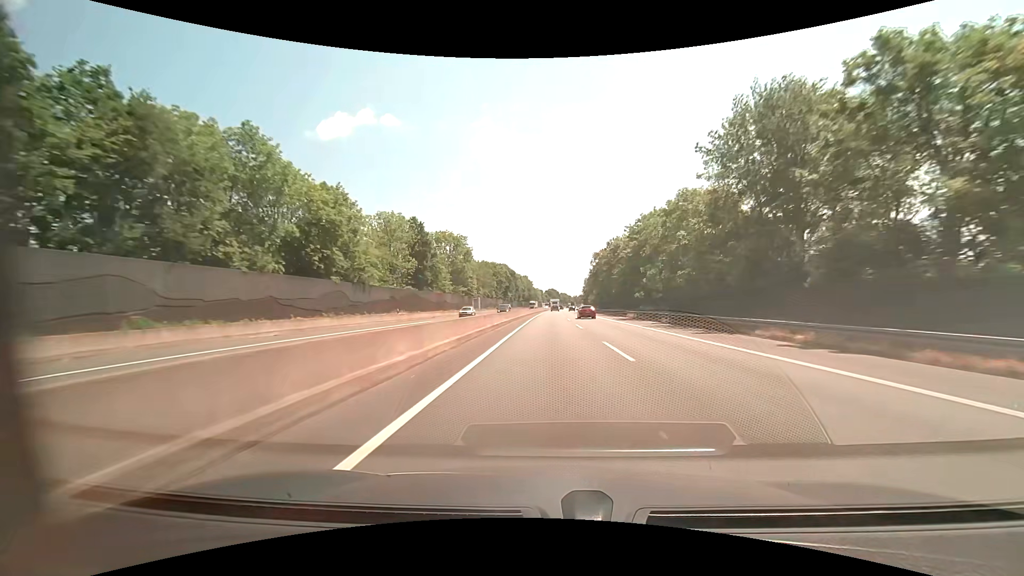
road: motorway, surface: asphalt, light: Day
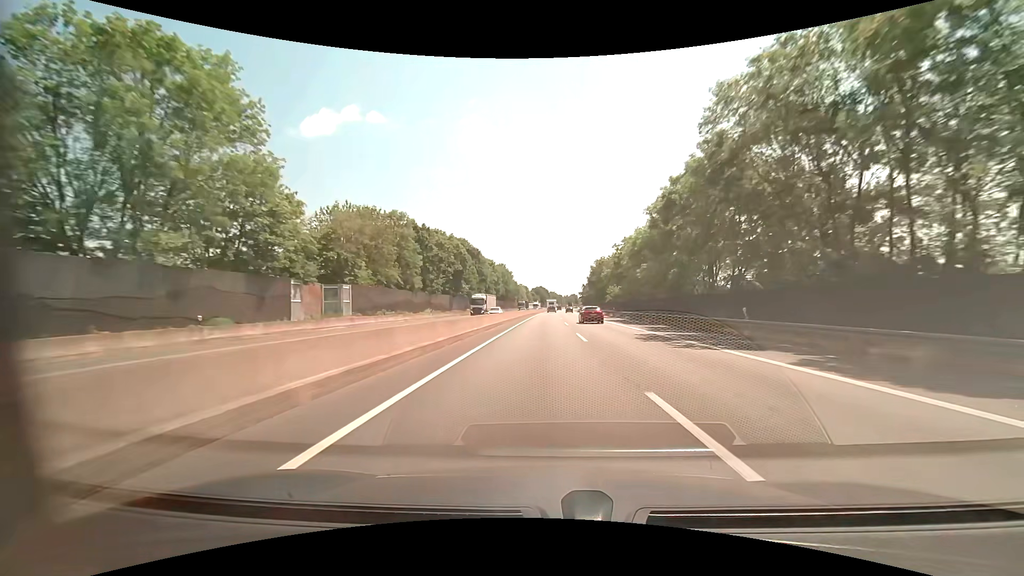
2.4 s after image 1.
(+1.5, +82.2) m; +2°
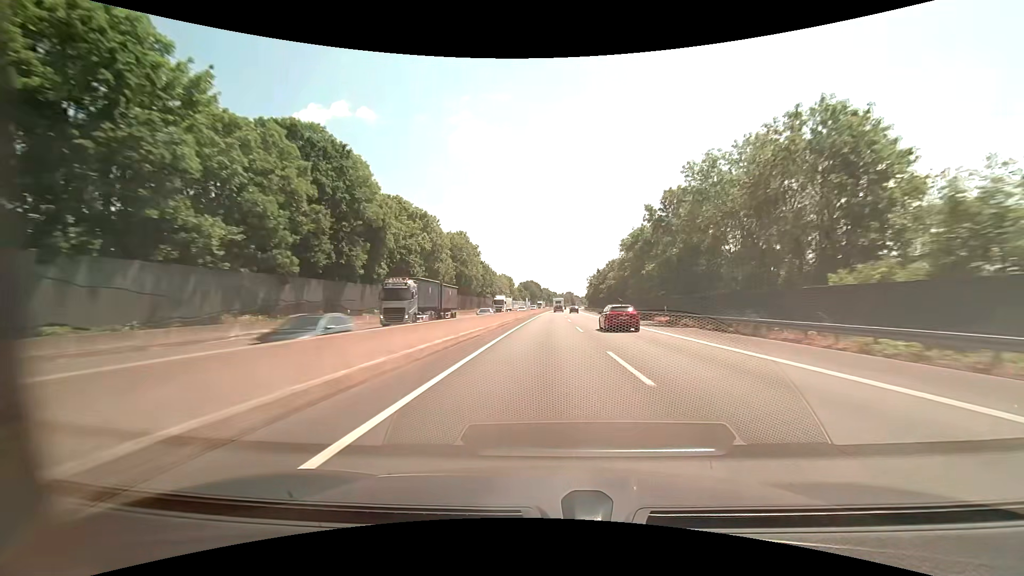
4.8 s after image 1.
(+0.6, +82.5) m; +1°
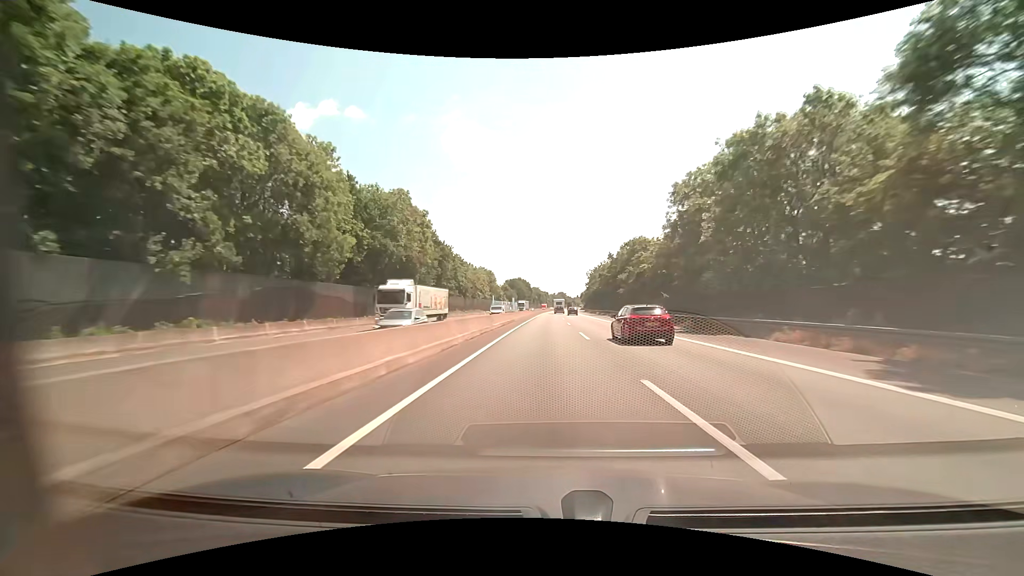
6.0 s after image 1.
(+0.4, +41.4) m; +1°
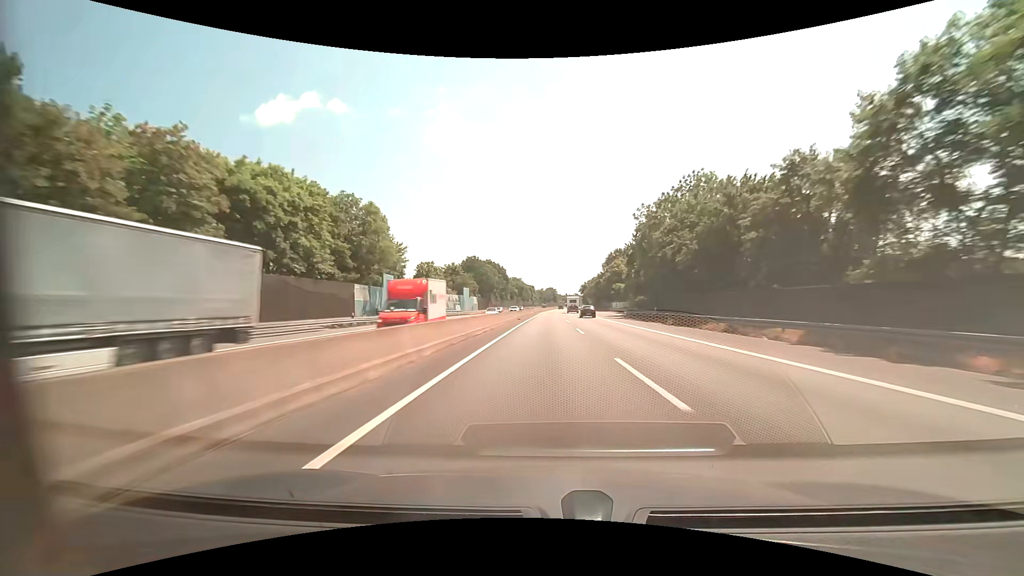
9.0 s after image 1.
(+1.2, +103.8) m; +1°
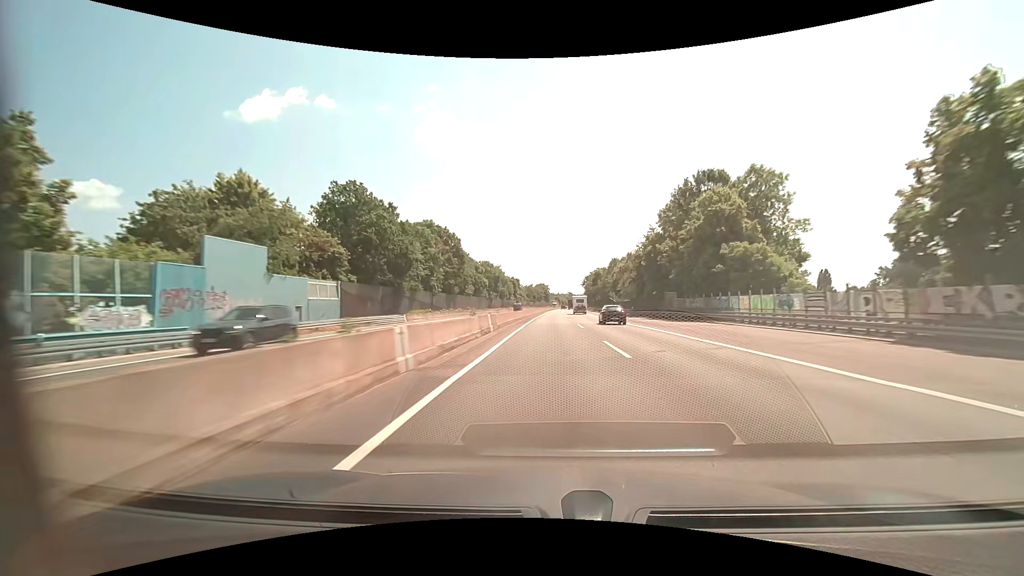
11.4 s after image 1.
(+0.7, +83.0) m; +1°
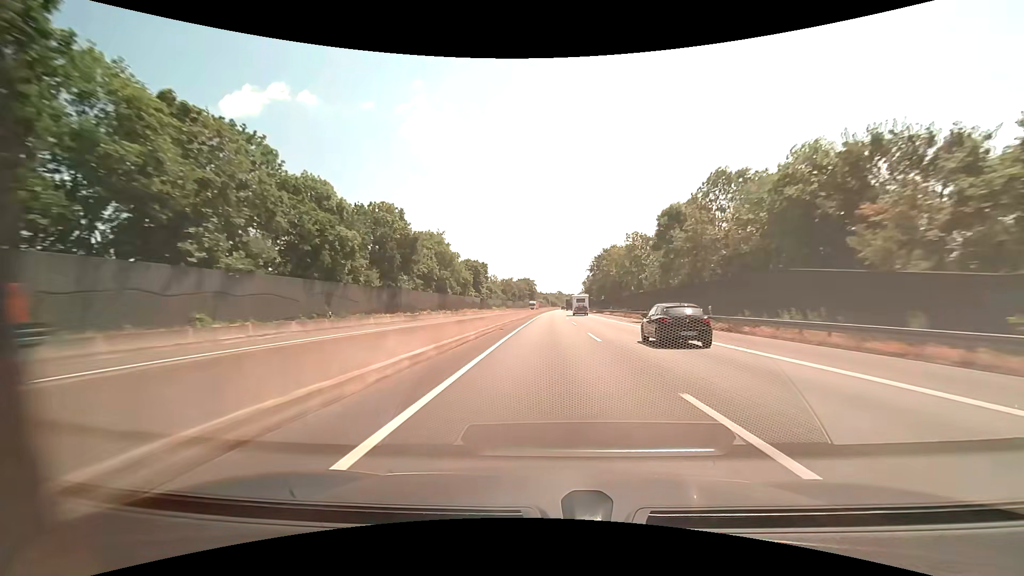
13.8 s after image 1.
(+1.3, +83.0) m; +2°
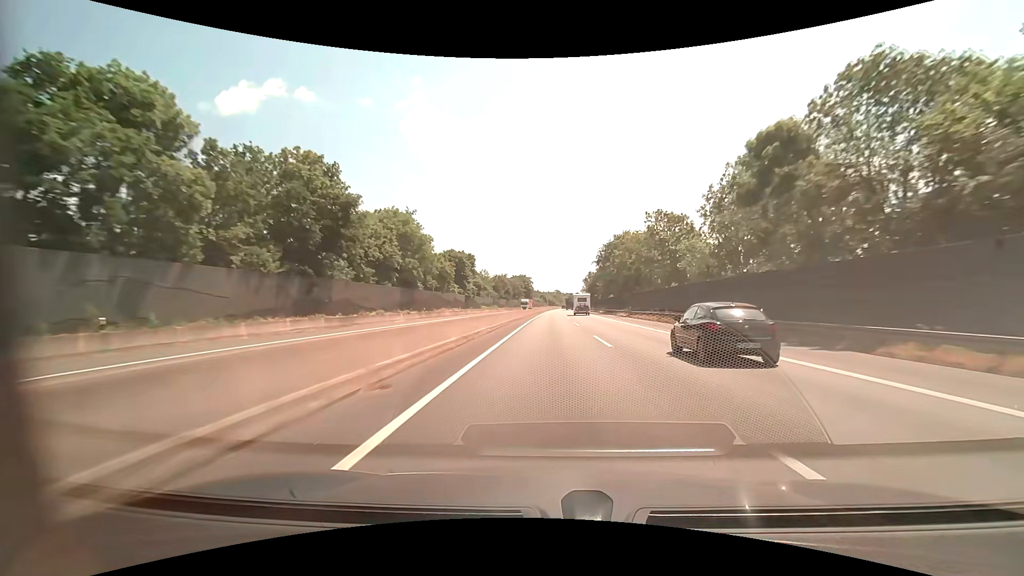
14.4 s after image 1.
(0.0, +20.8) m; 0°
(0, +10) (0, +20) (0, +30) (0, +40) (+1, +50) (+1, +60) (+1, +70) (+1, +80) (+2, +90) (+2, +100) m
